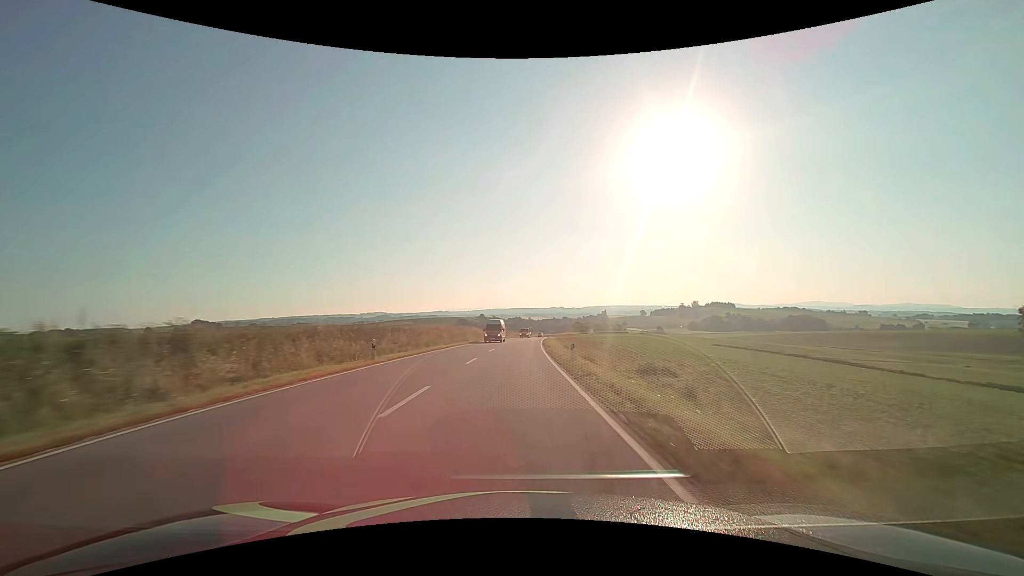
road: secondary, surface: asphalt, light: Day
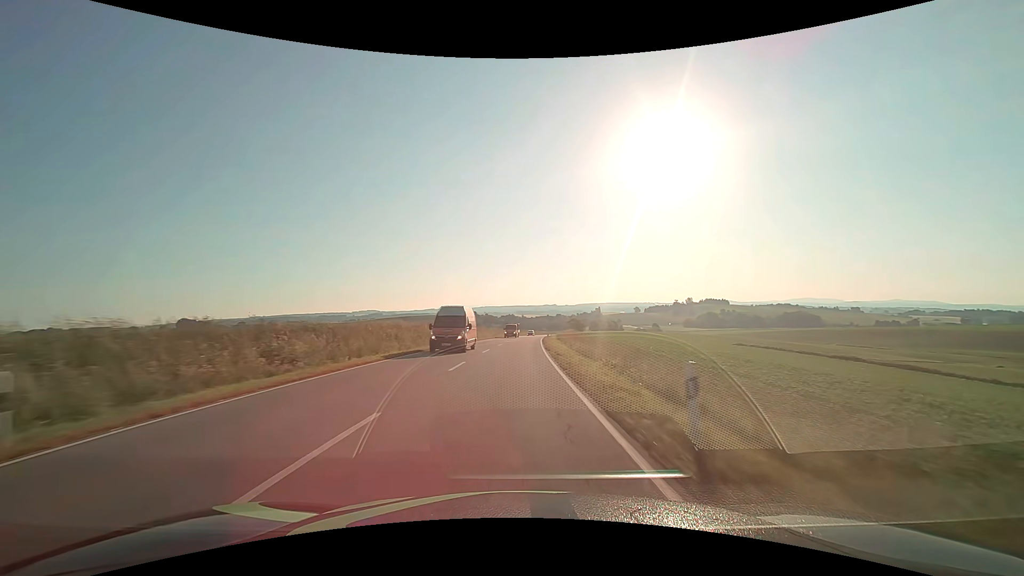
(+0.1, +15.9) m; +1°
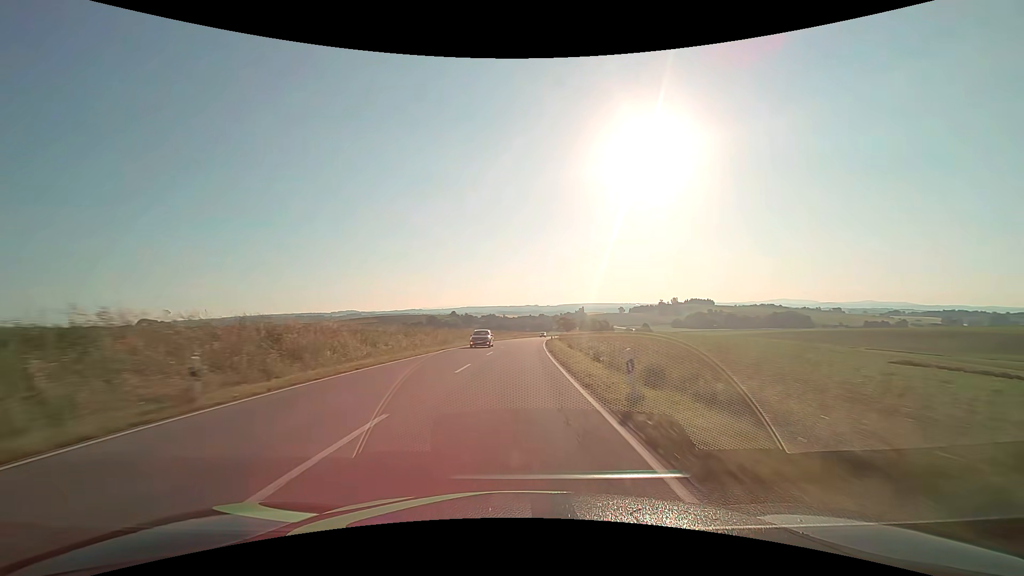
(+0.8, +47.6) m; +2°
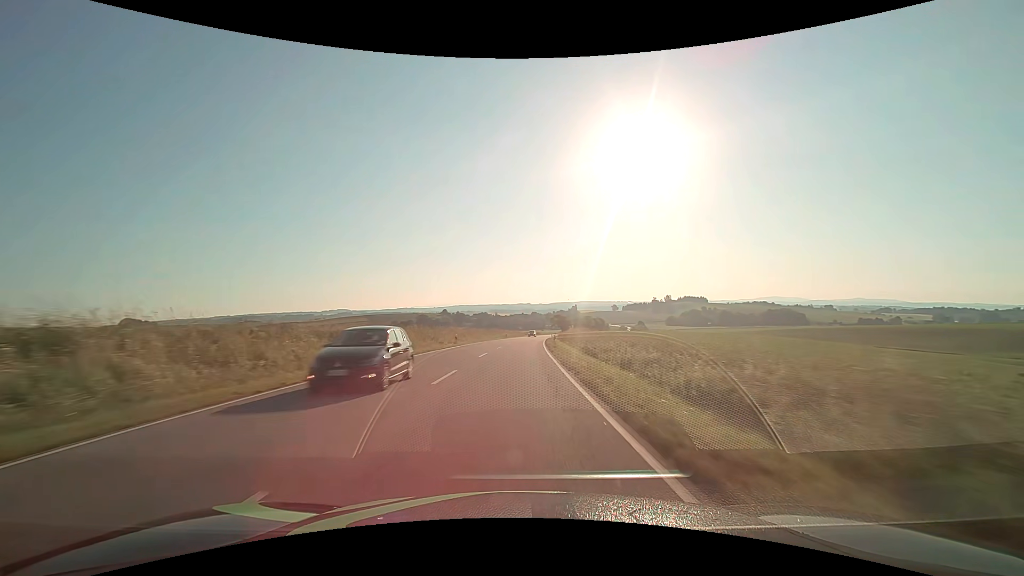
(+0.2, +15.8) m; +1°
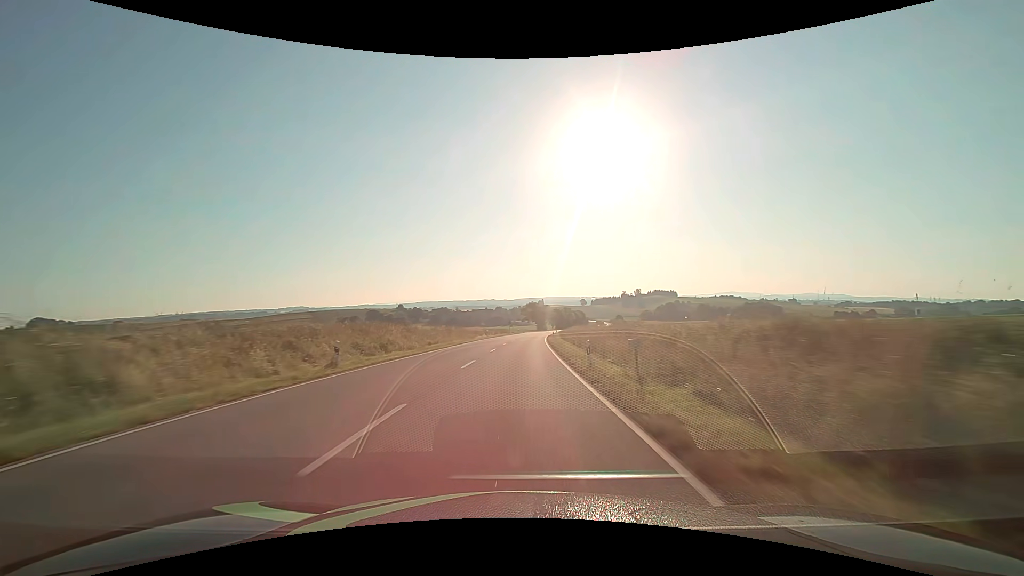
(+2.7, +79.3) m; +4°
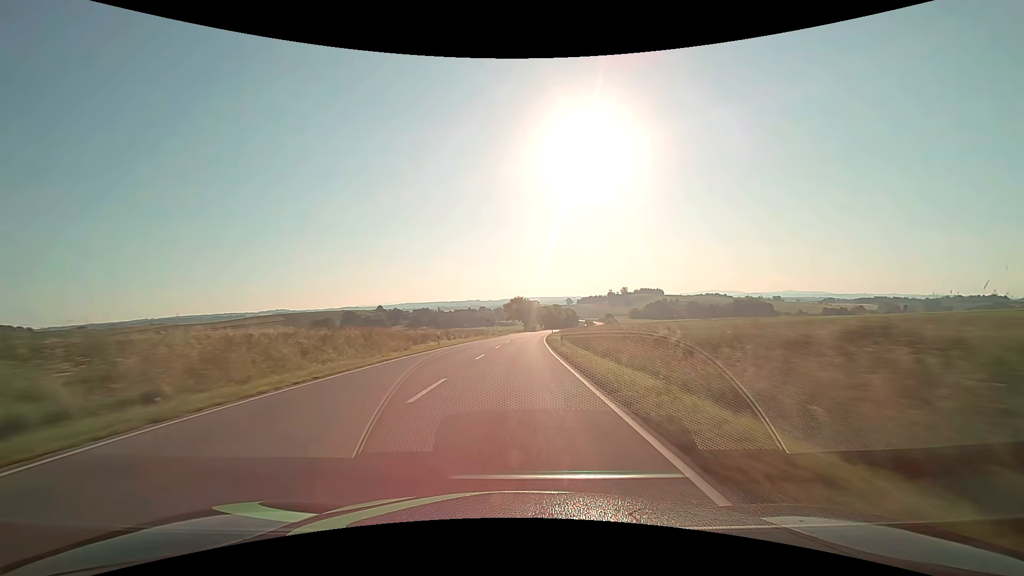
(+0.5, +31.7) m; +2°
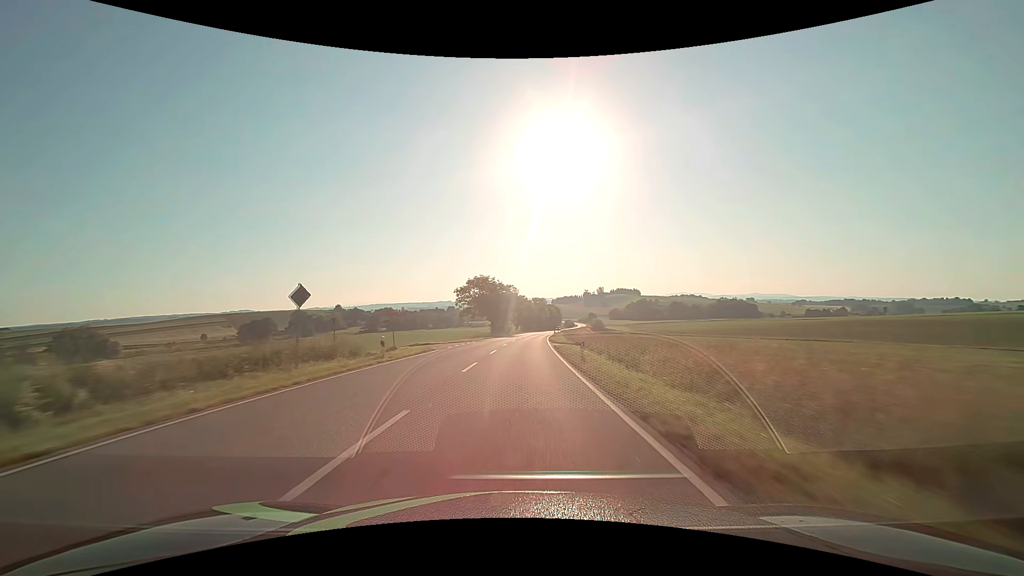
(+1.7, +63.2) m; +3°
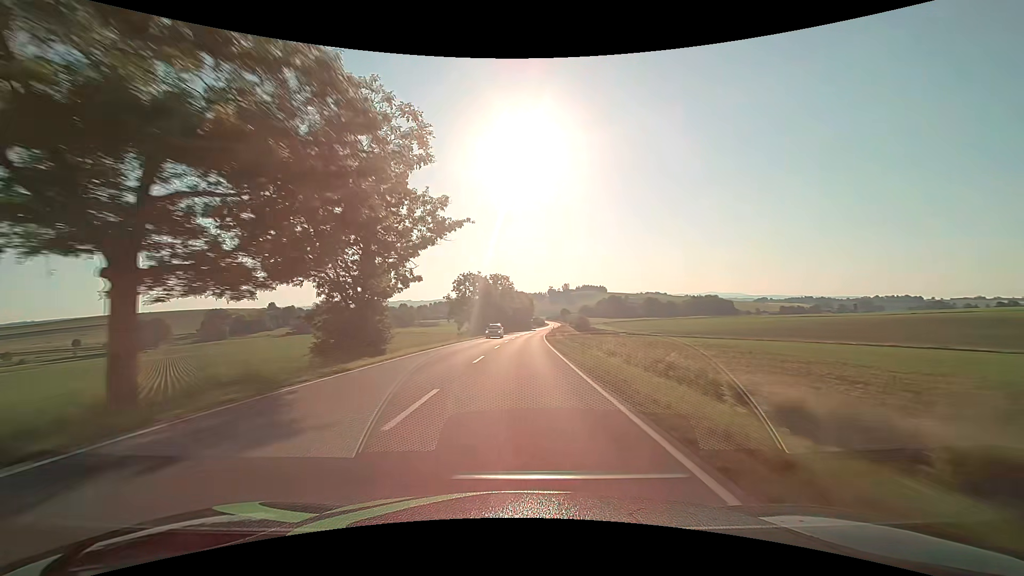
(+3.1, +78.9) m; +4°
(0, +10) (0, +20) (0, +30) (+1, +40) (+1, +50) (+1, +60) (+2, +70) (+3, +80) (+3, +90) (+4, +100) m
